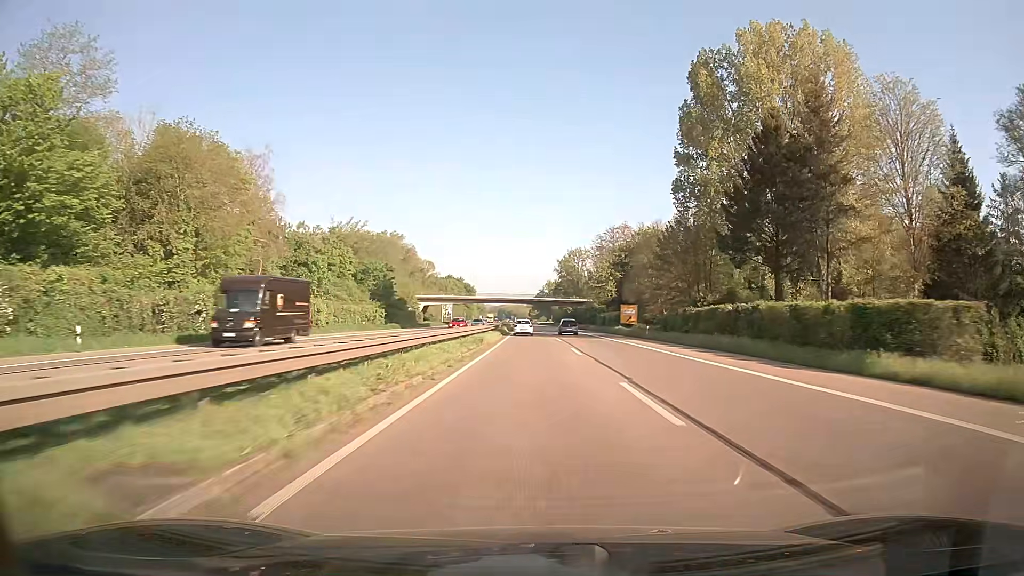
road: trunk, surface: asphalt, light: Day
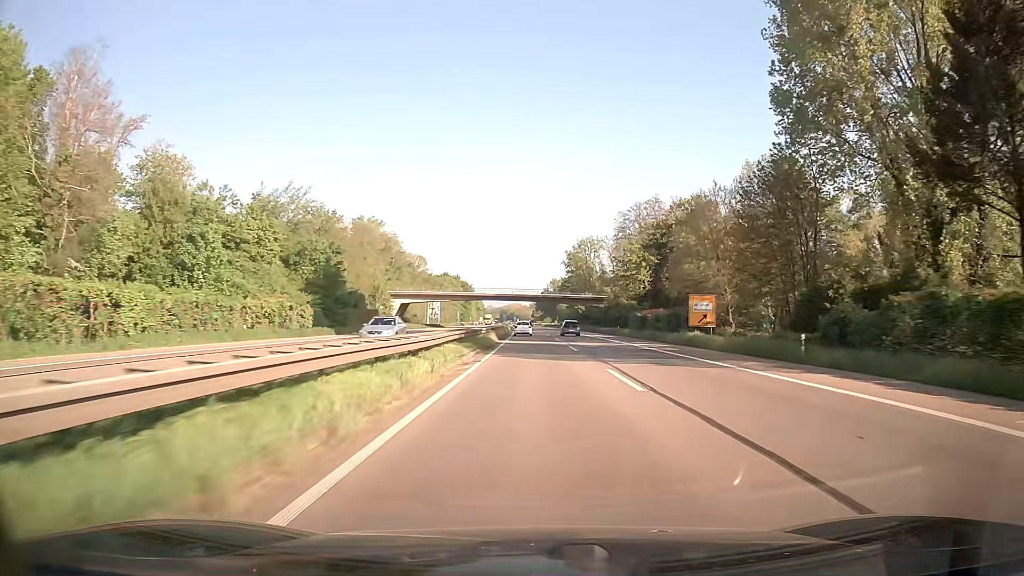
(-0.1, +32.3) m; 0°
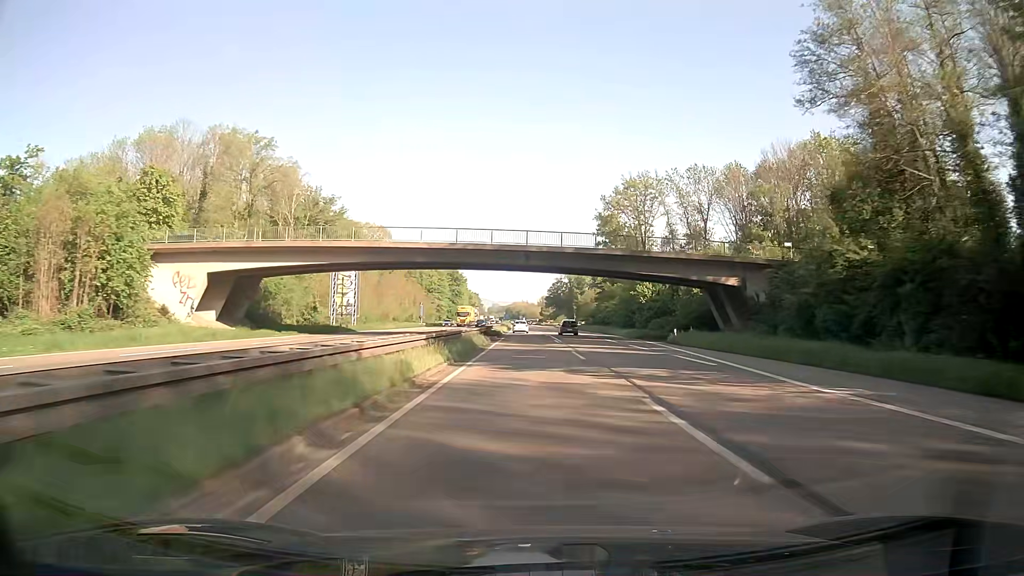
(-0.3, +80.8) m; -1°
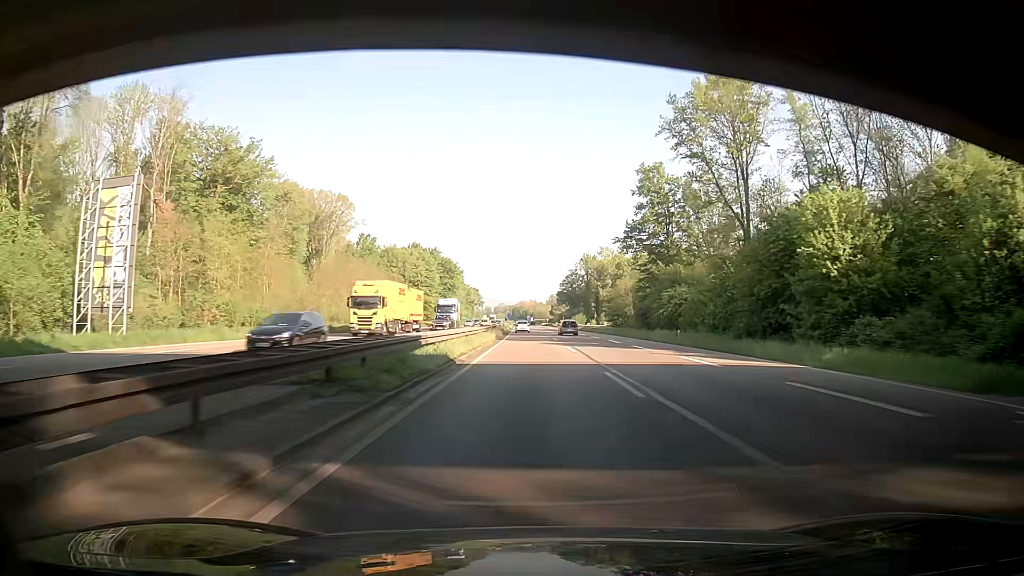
(-0.2, +48.5) m; -1°
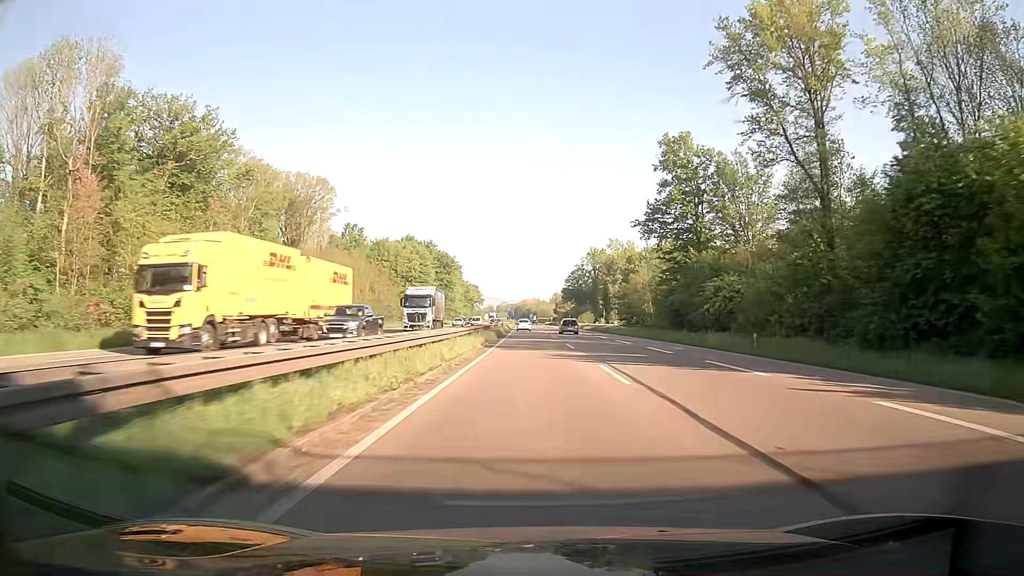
(-0.1, +16.2) m; -1°
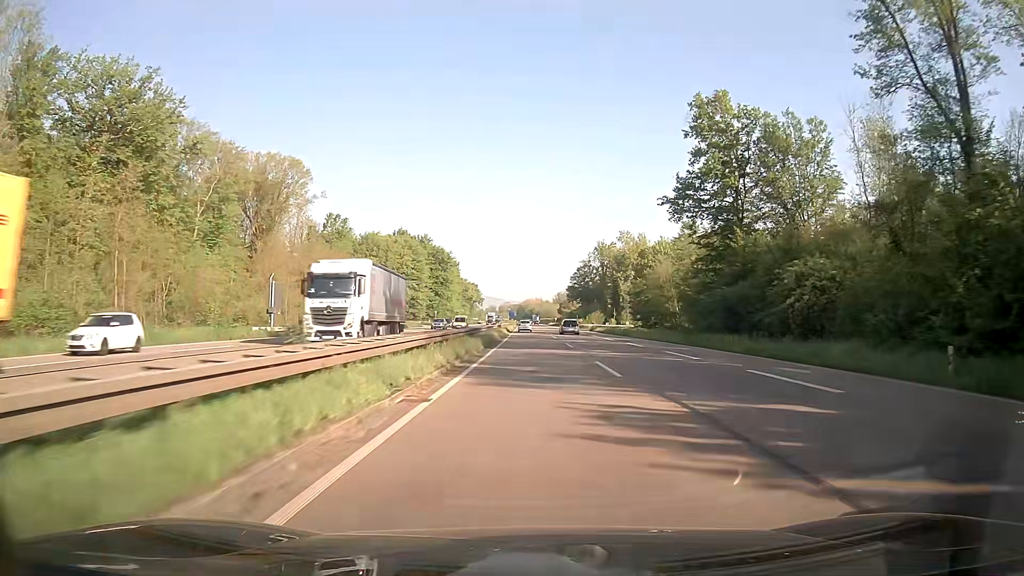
(+0.1, +16.2) m; 0°
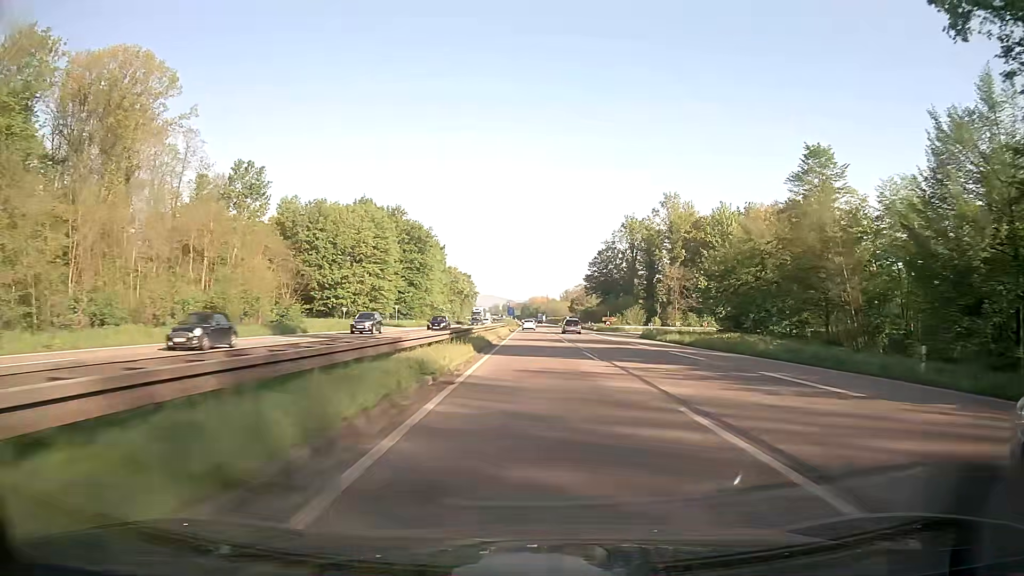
(-0.3, +48.7) m; -1°
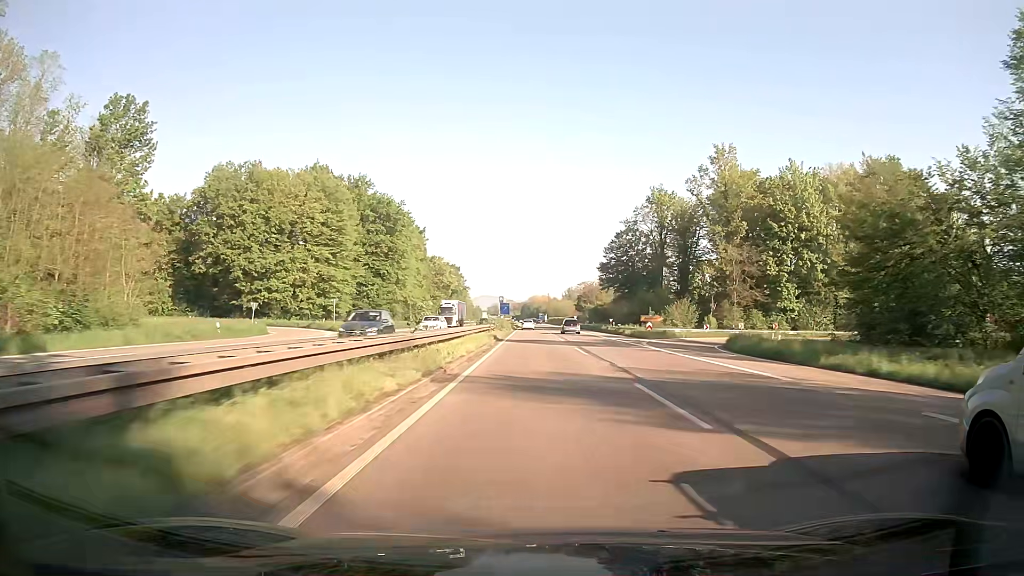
(+0.2, +32.5) m; 0°
(0, +10) (0, +20) (0, +30) (0, +40) (0, +50) (0, +60) (0, +70) (0, +80) (0, +90) (0, +100) m
